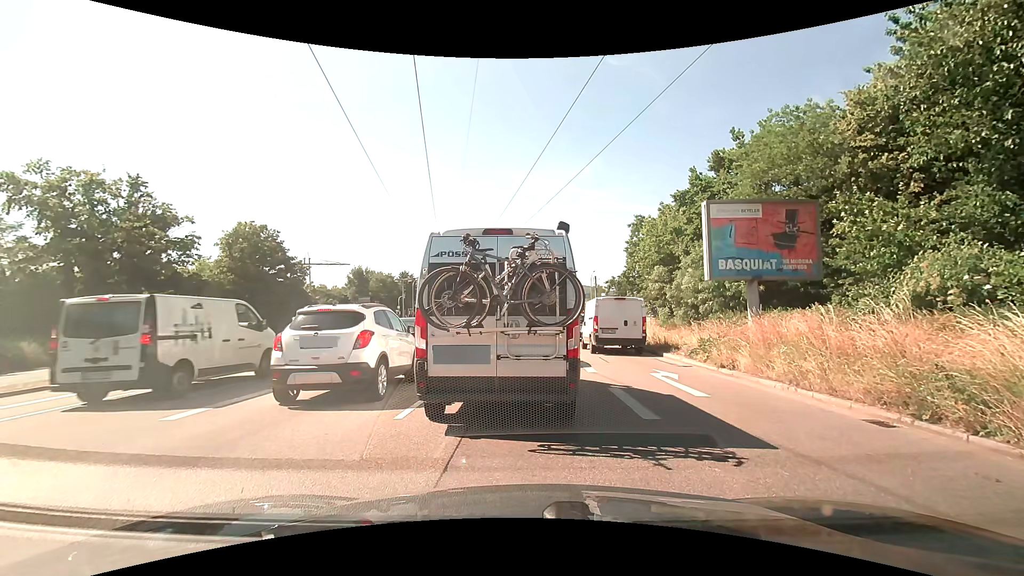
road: primary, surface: asphalt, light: Day
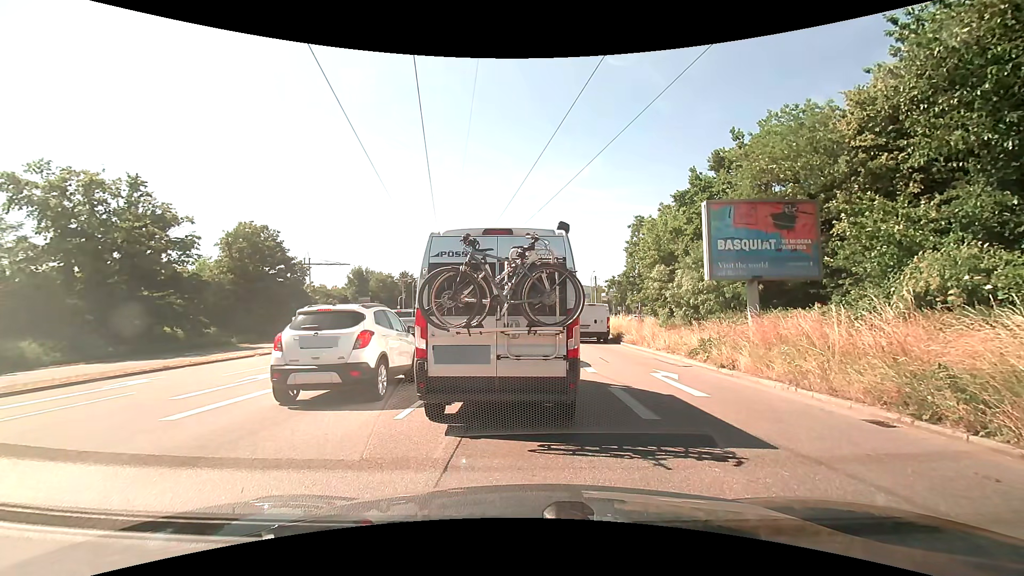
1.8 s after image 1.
(0.0, 0.0) m; 0°
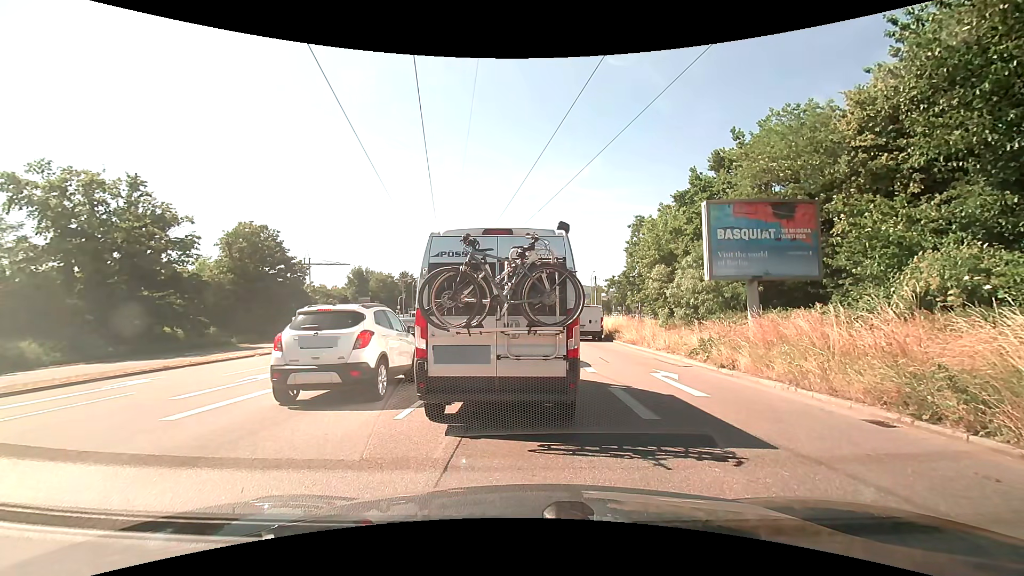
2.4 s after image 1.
(0.0, 0.0) m; 0°
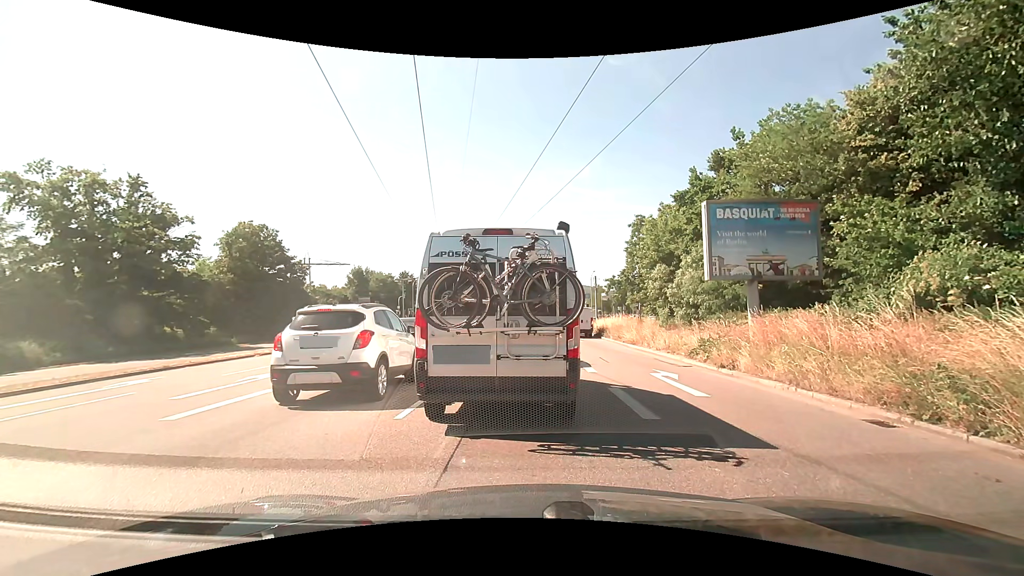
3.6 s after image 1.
(0.0, 0.0) m; 0°
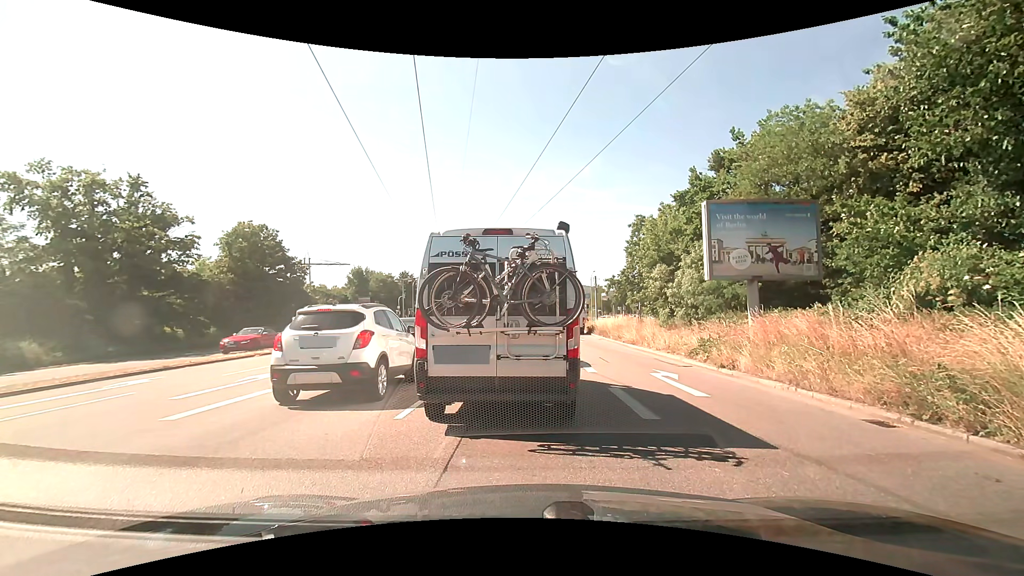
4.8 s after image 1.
(0.0, 0.0) m; 0°
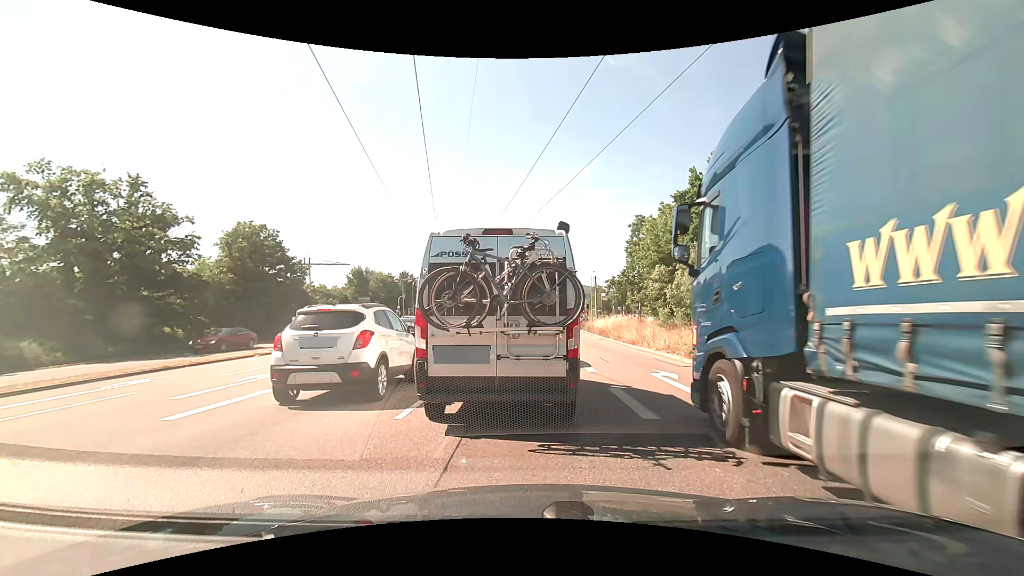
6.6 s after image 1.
(0.0, 0.0) m; 0°
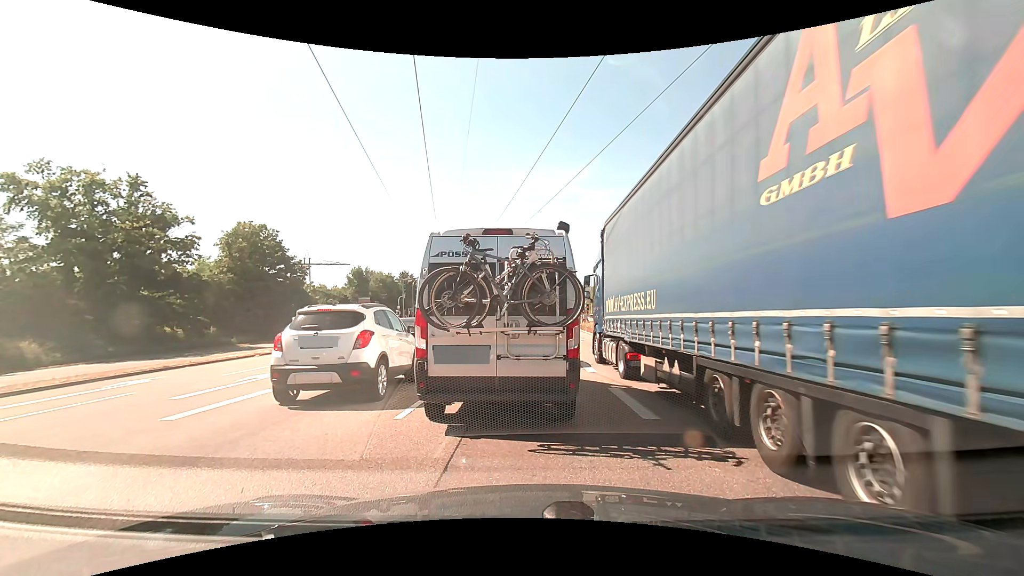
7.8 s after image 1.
(0.0, 0.0) m; 0°
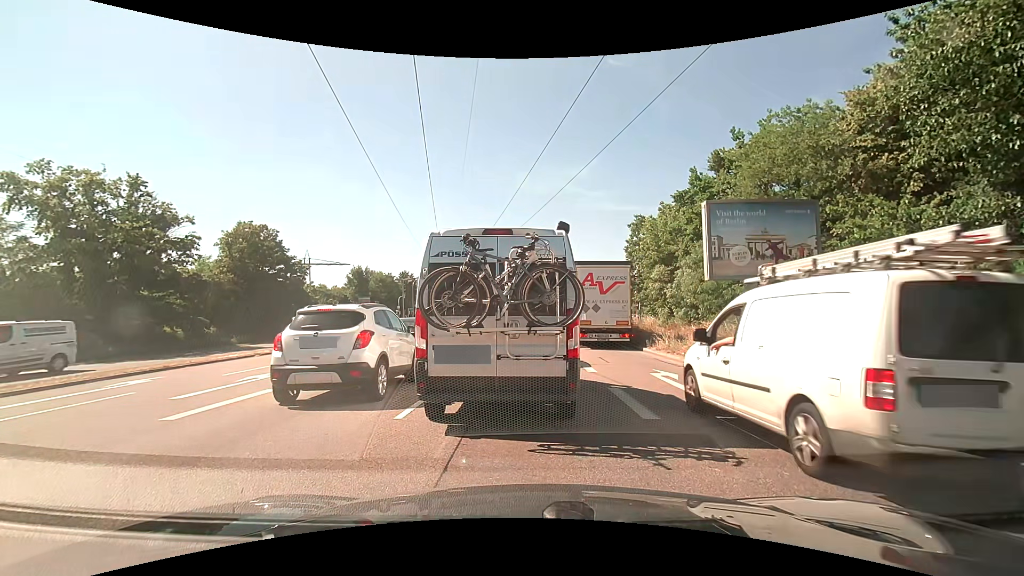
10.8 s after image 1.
(0.0, 0.0) m; 0°
